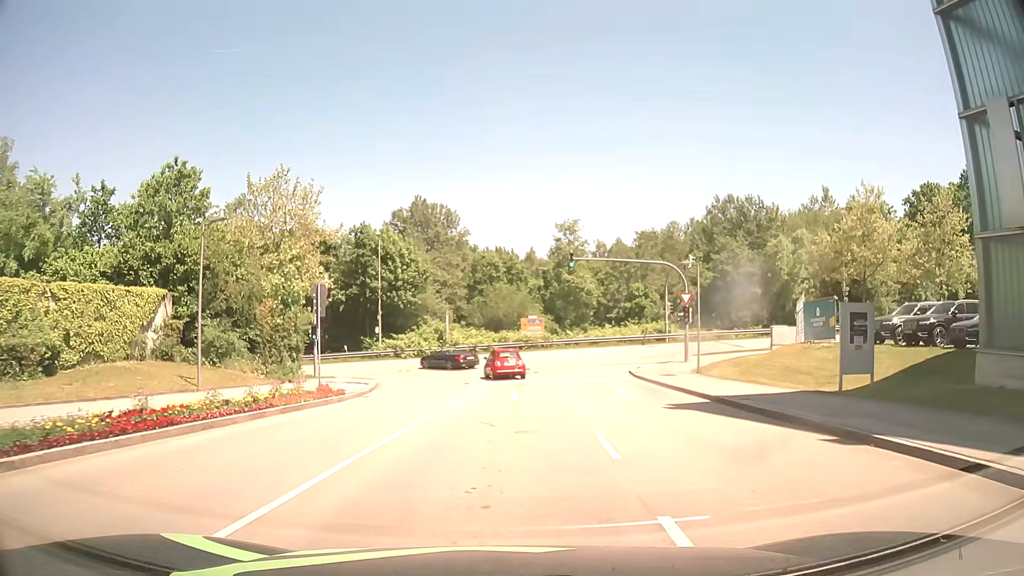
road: residential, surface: asphalt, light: Day
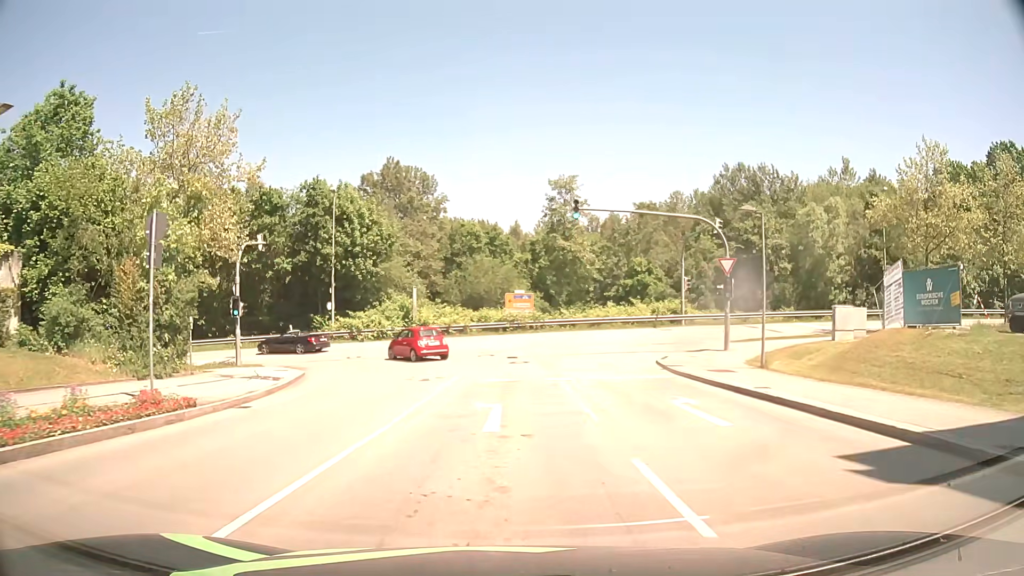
(+0.2, +10.1) m; +2°
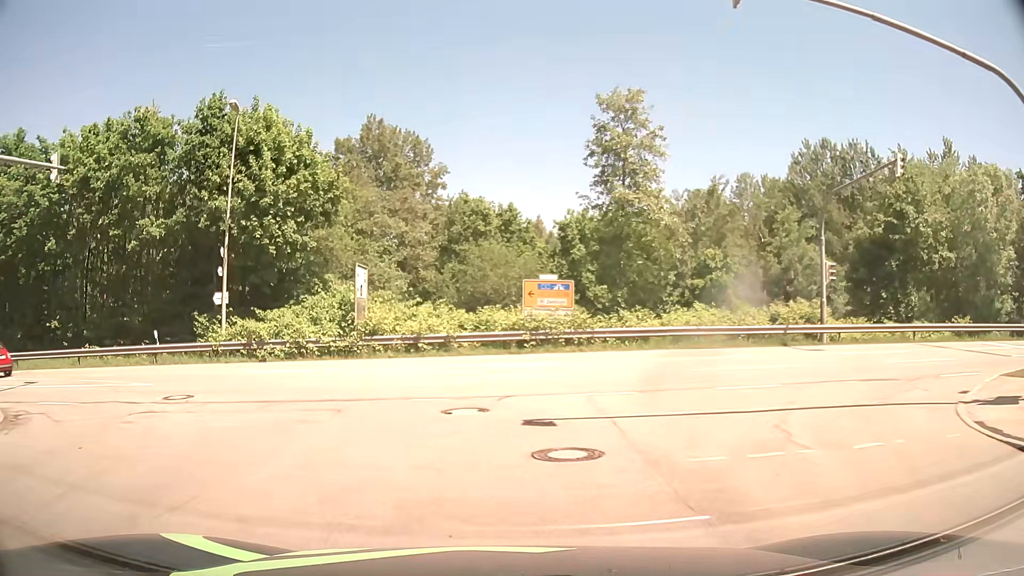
(-0.1, +19.7) m; -2°
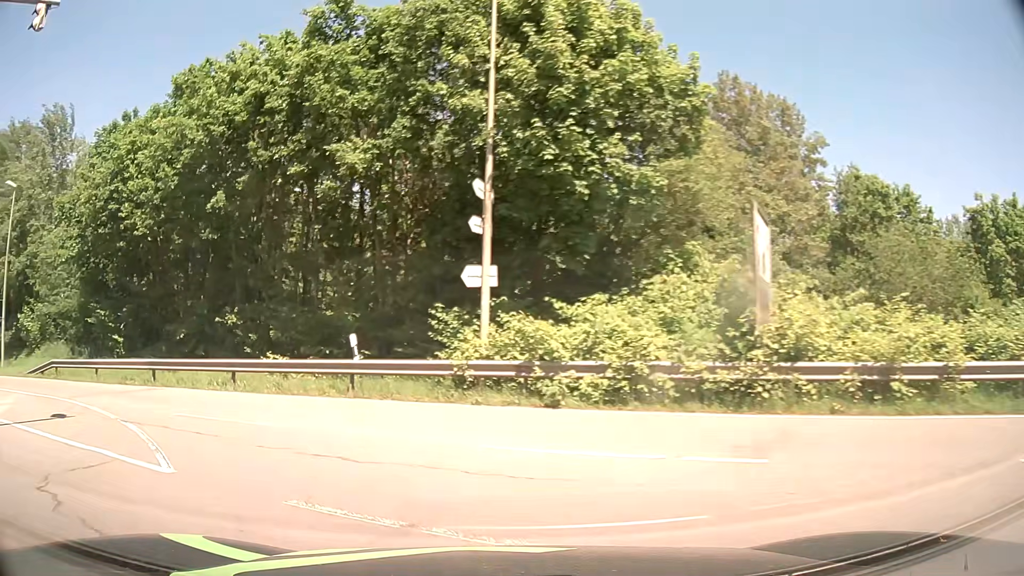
(-2.8, +12.7) m; -32°
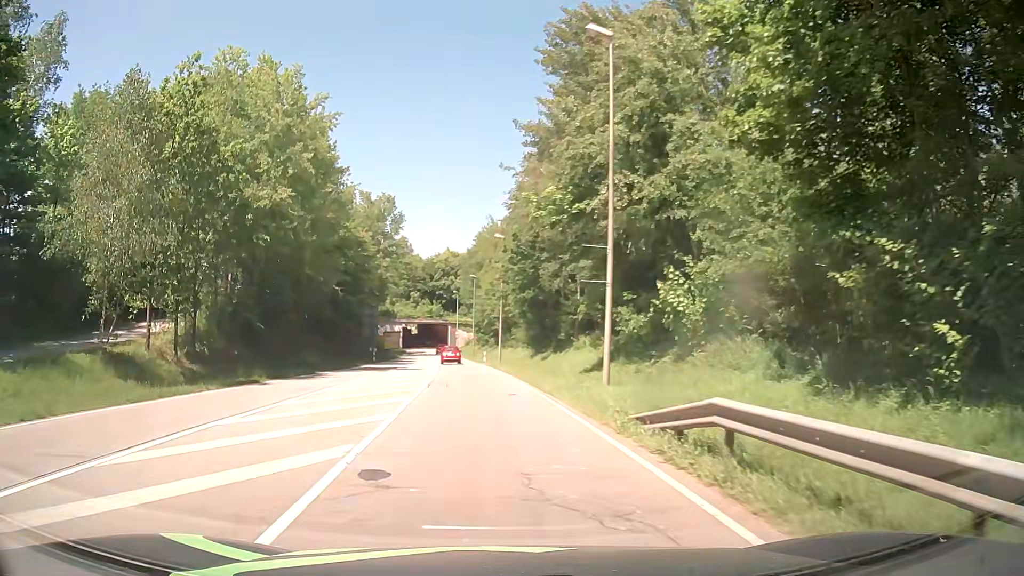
(-11.0, +17.3) m; -58°
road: secondary
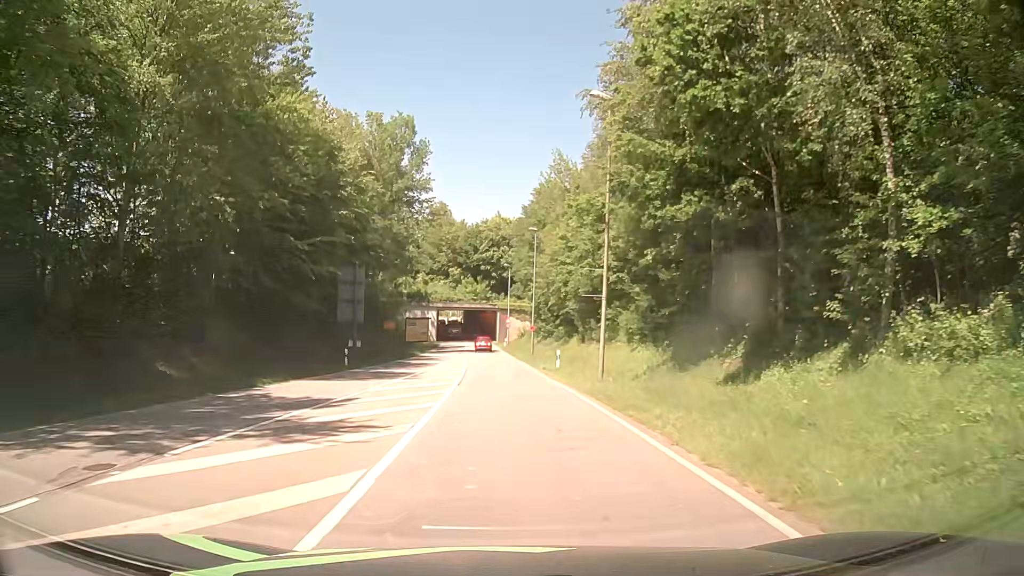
(-1.7, +31.0) m; -4°
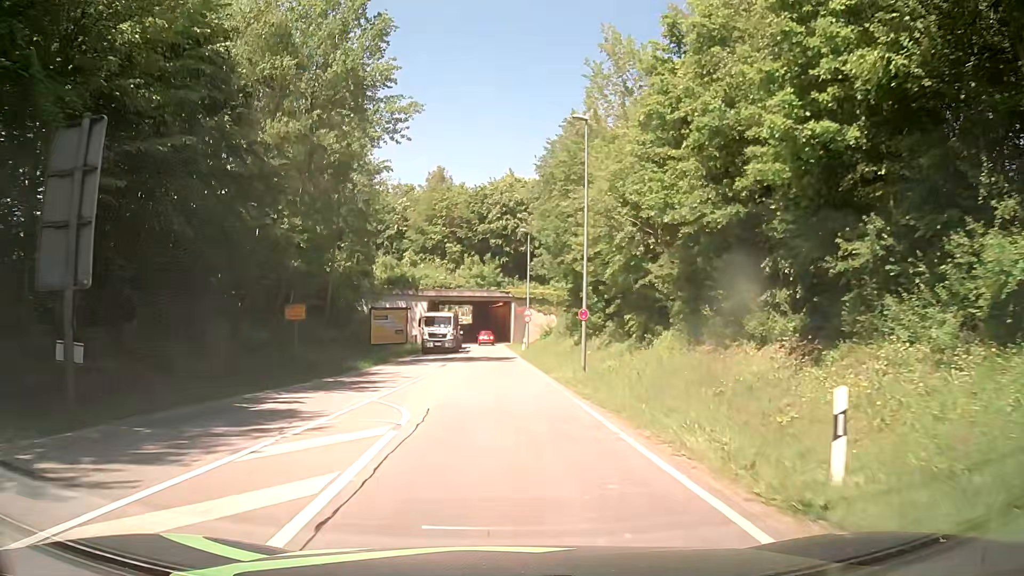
(-0.3, +27.6) m; -1°
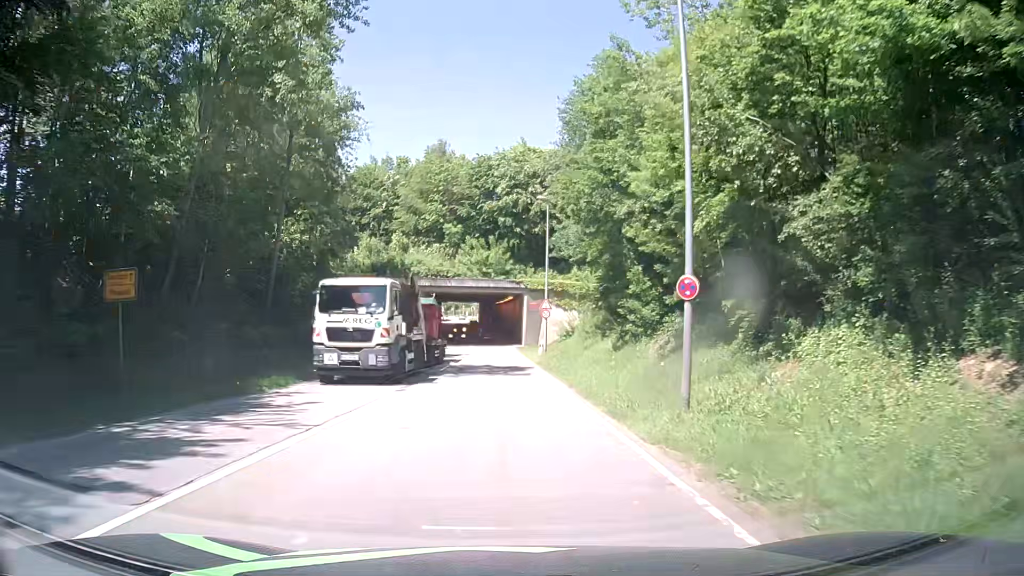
(-0.1, +13.9) m; -1°
